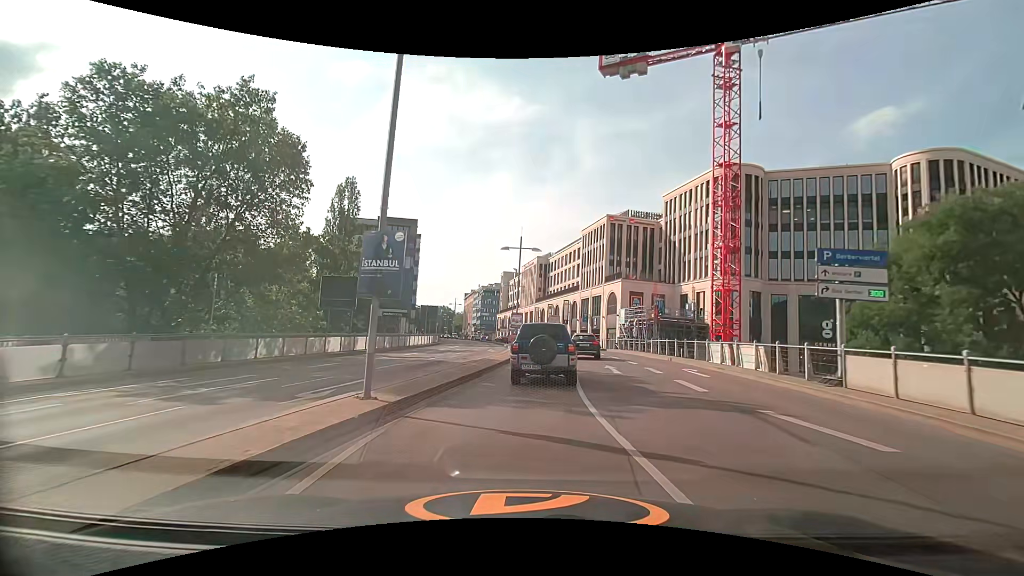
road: primary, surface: asphalt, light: Day
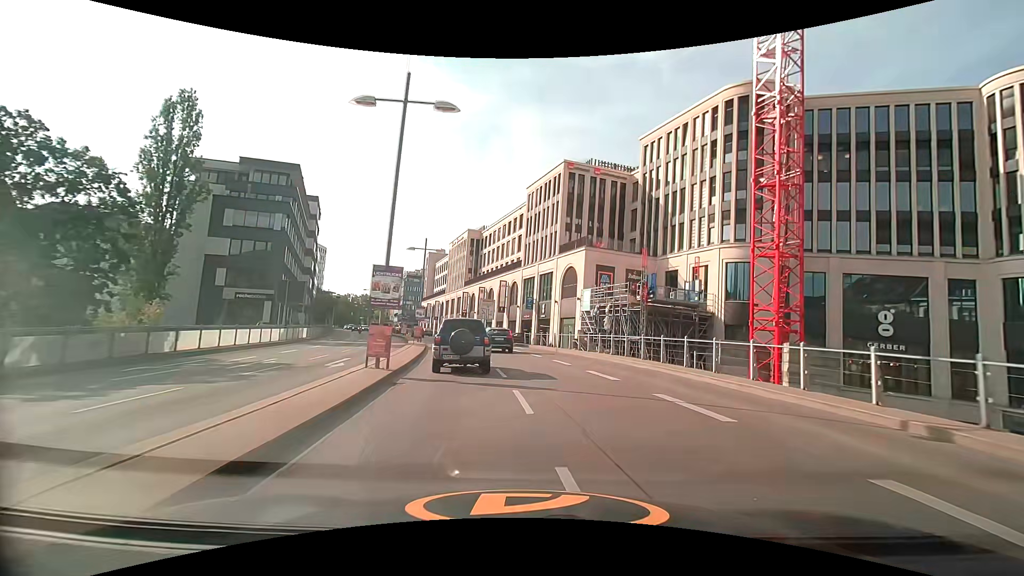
(+1.1, +23.3) m; +8°
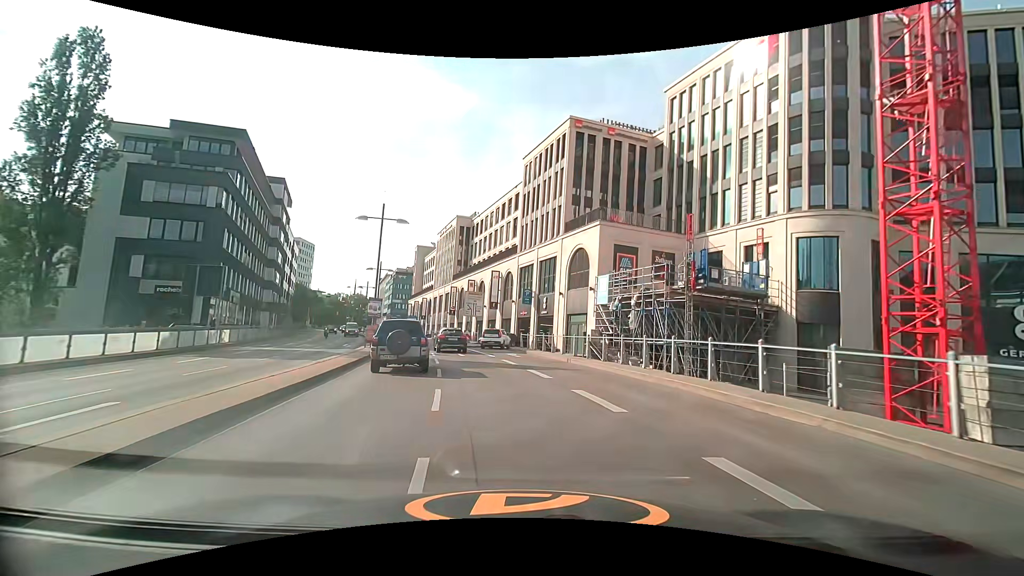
(+0.1, +11.7) m; 0°
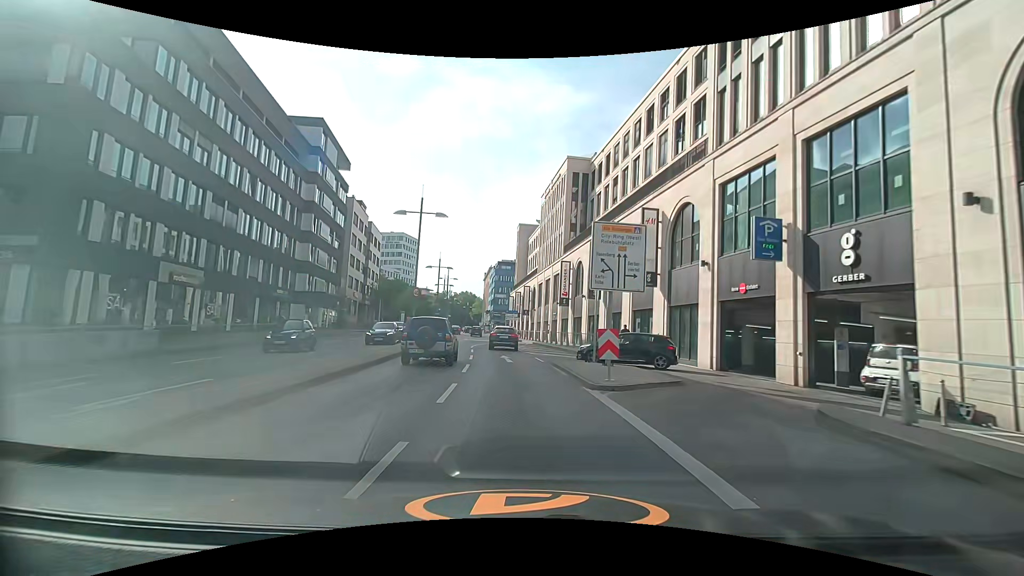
(-3.7, +29.4) m; -13°
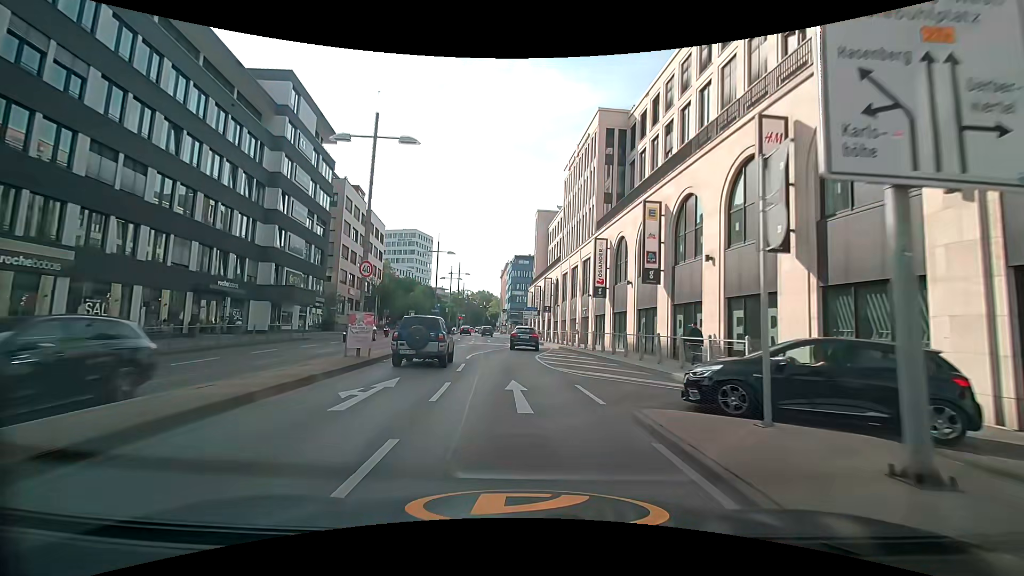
(-0.3, +12.1) m; -2°
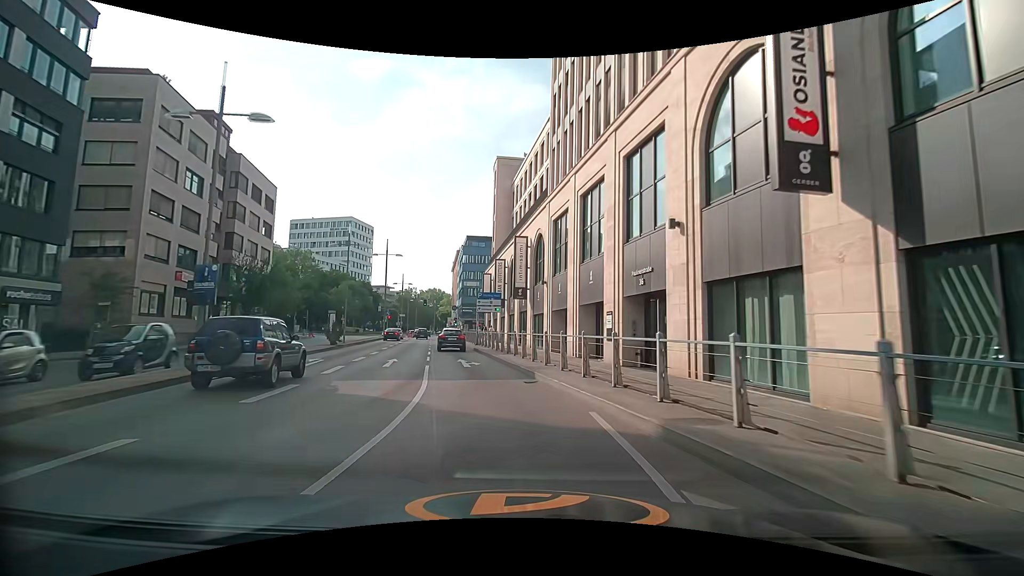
(-0.5, +29.2) m; +4°
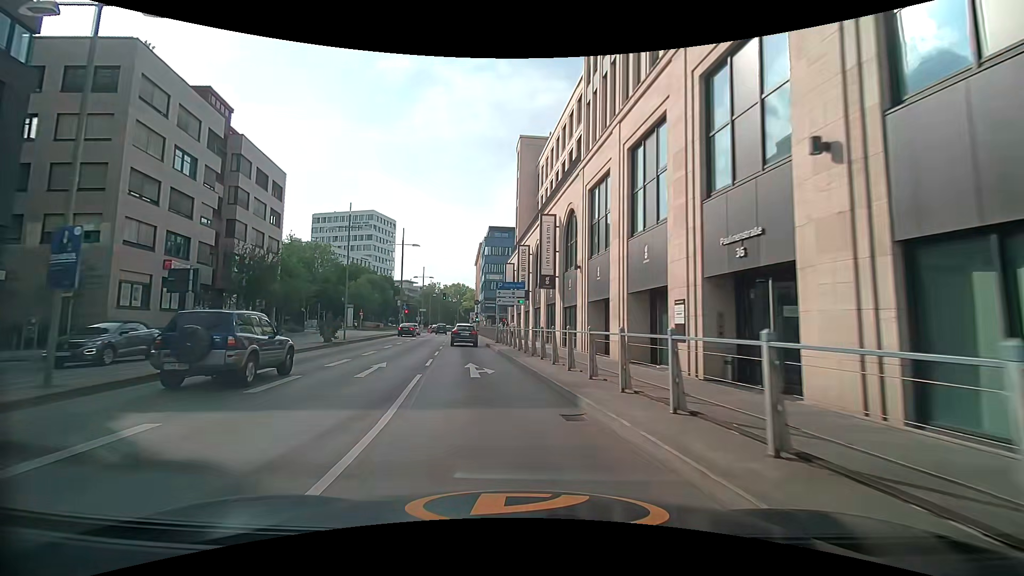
(0.0, +5.7) m; -3°
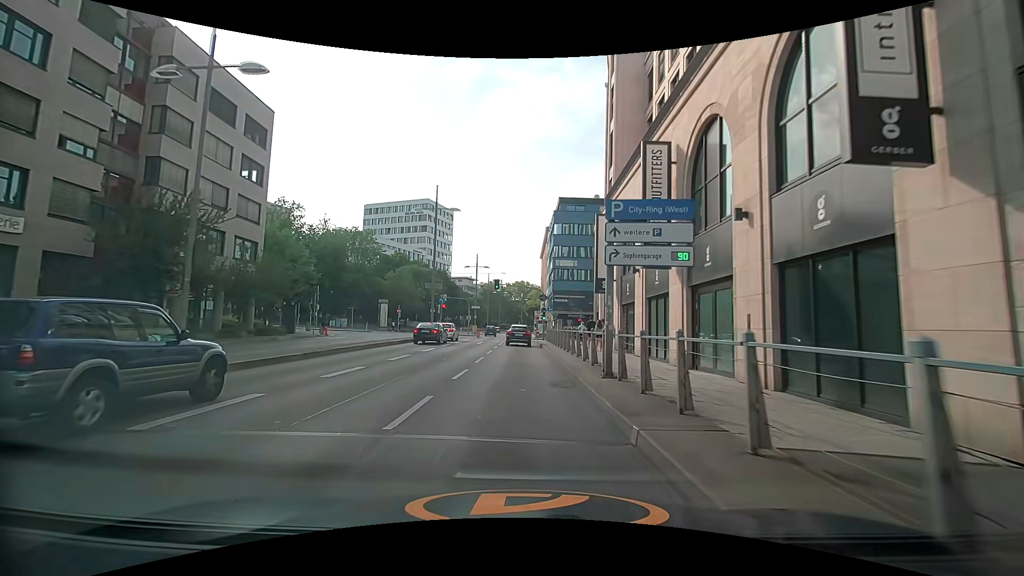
(-2.0, +22.7) m; -7°
